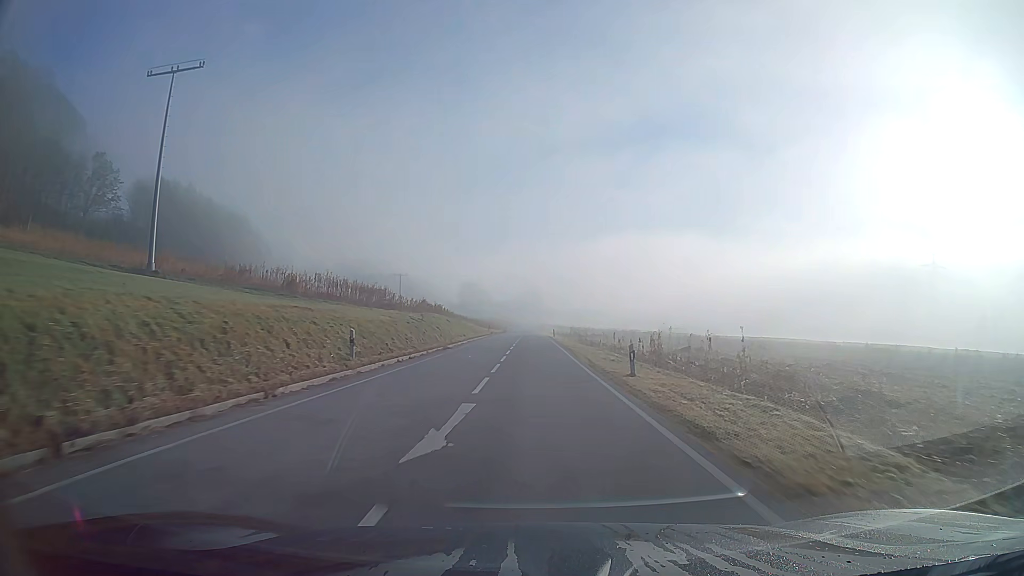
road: secondary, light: Day
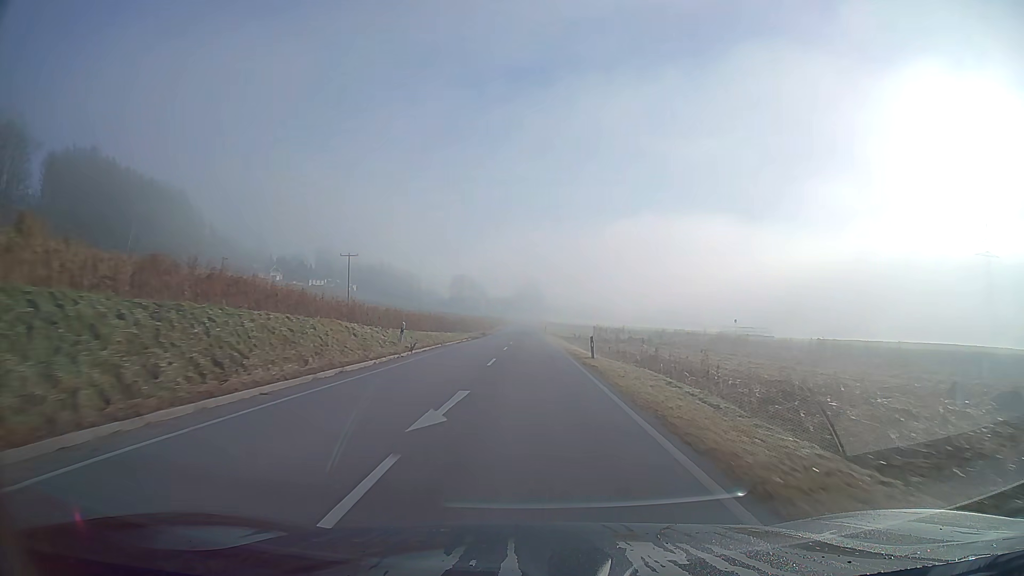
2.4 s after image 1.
(+0.1, +51.6) m; 0°
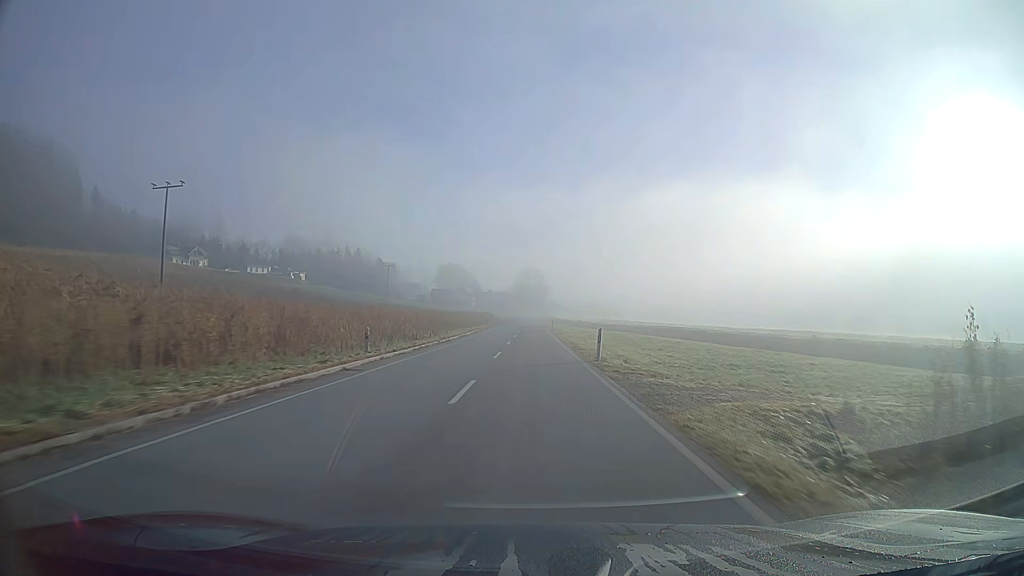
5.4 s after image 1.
(-0.1, +71.3) m; 0°
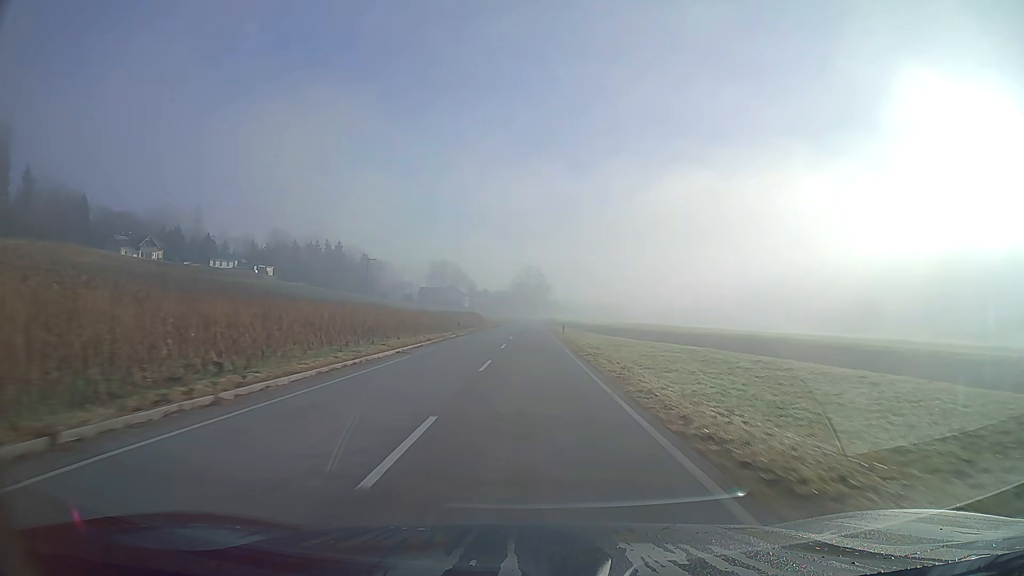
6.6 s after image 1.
(0.0, +29.6) m; 0°
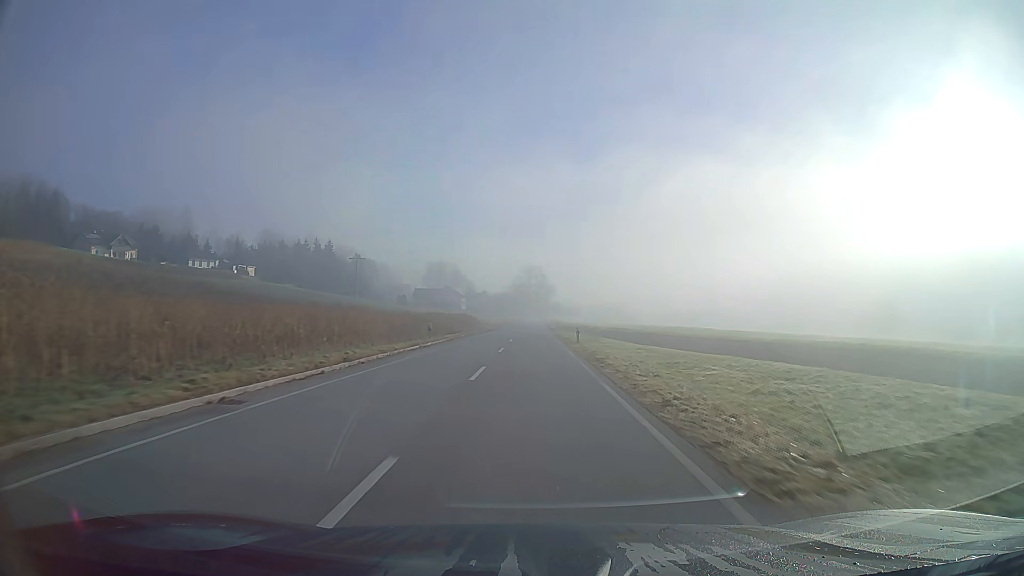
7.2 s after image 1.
(0.0, +14.9) m; 0°
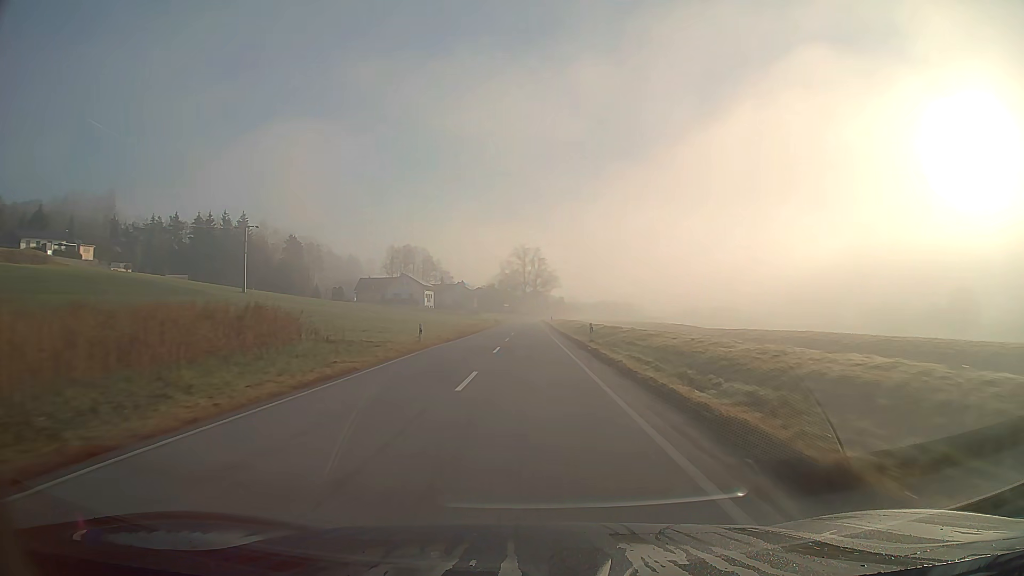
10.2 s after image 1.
(+0.3, +74.8) m; 0°
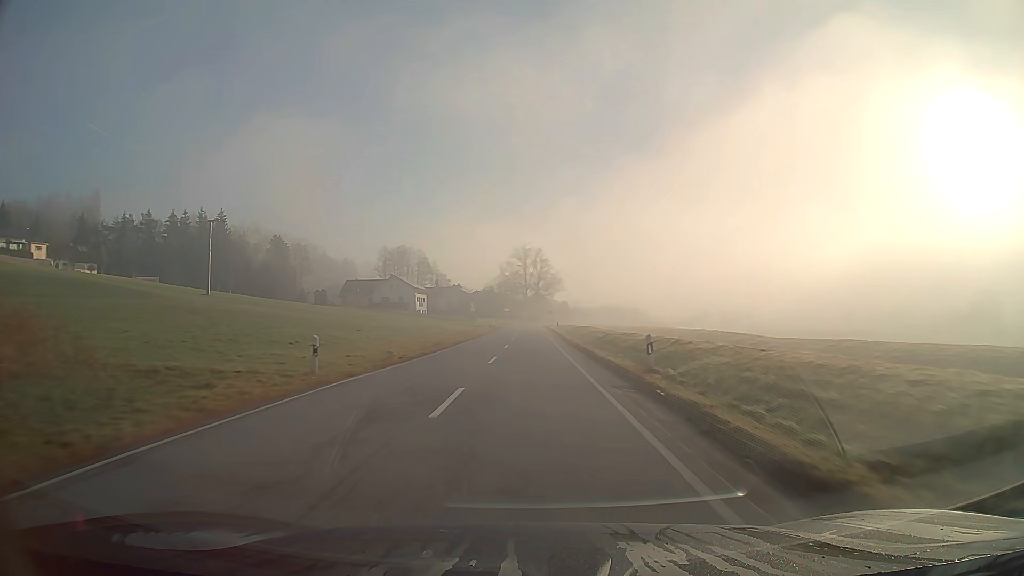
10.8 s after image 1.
(0.0, +15.0) m; 0°
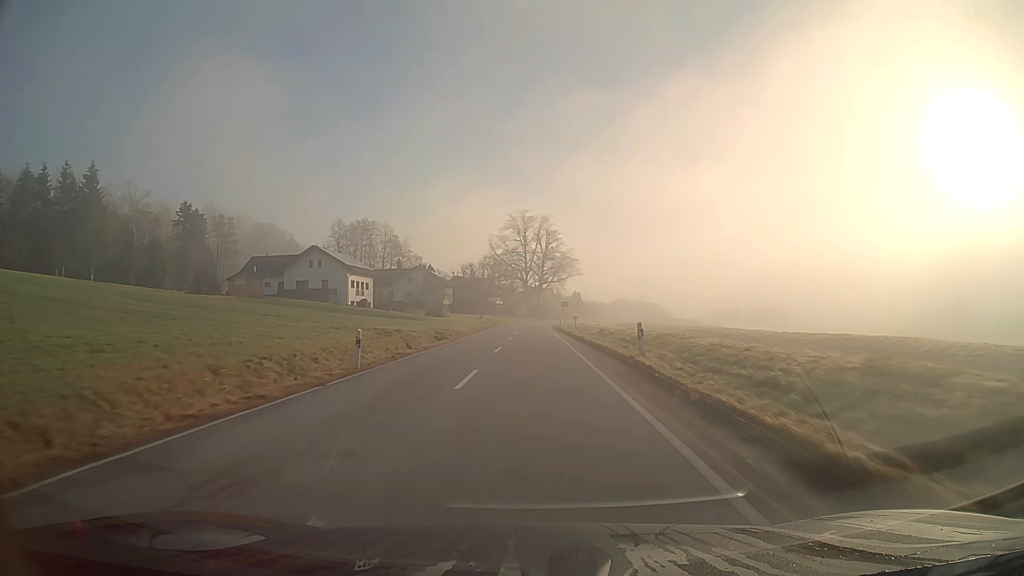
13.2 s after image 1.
(-0.1, +56.9) m; 0°
